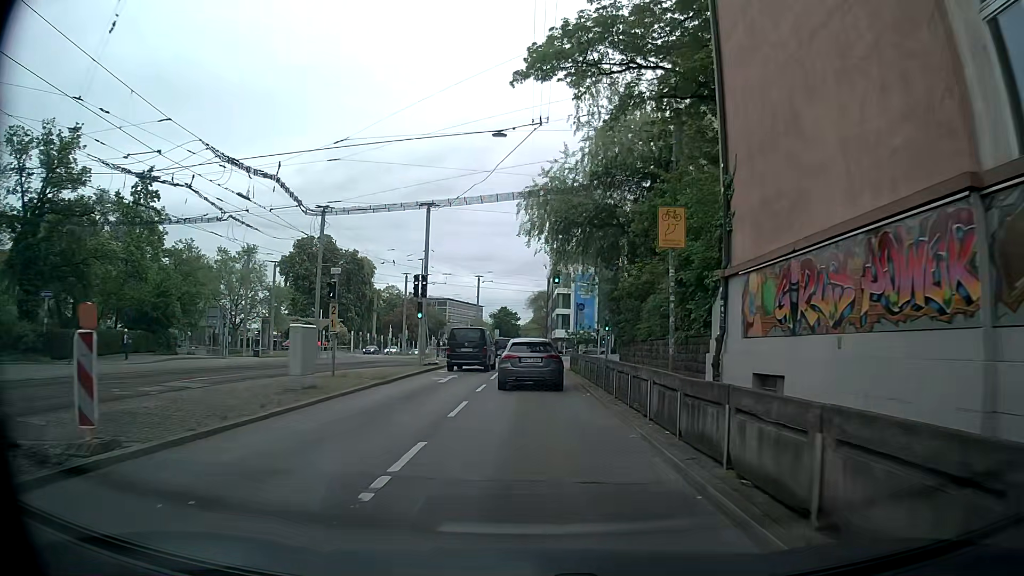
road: tertiary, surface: asphalt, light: Day
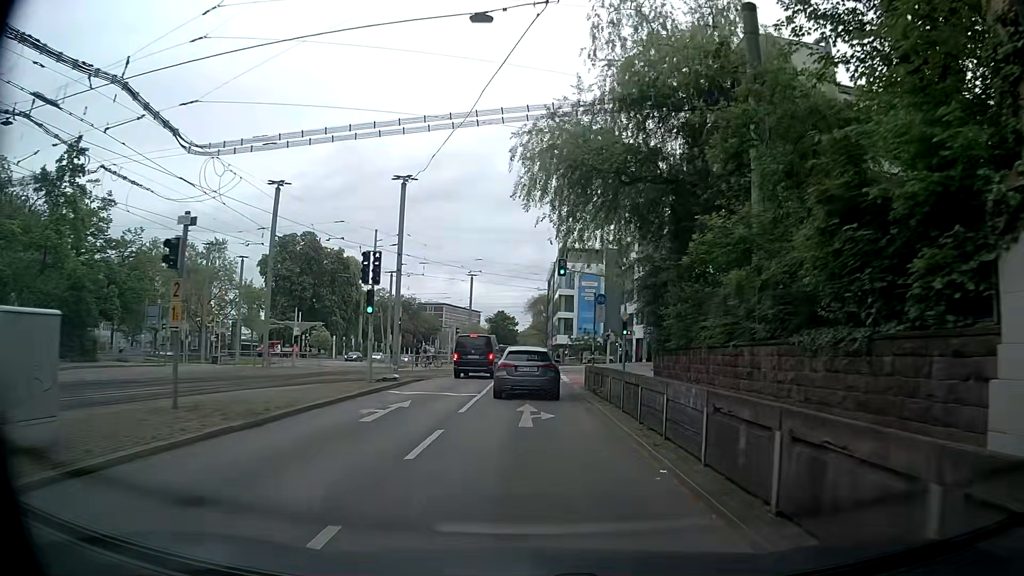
(-0.1, +10.0) m; -1°
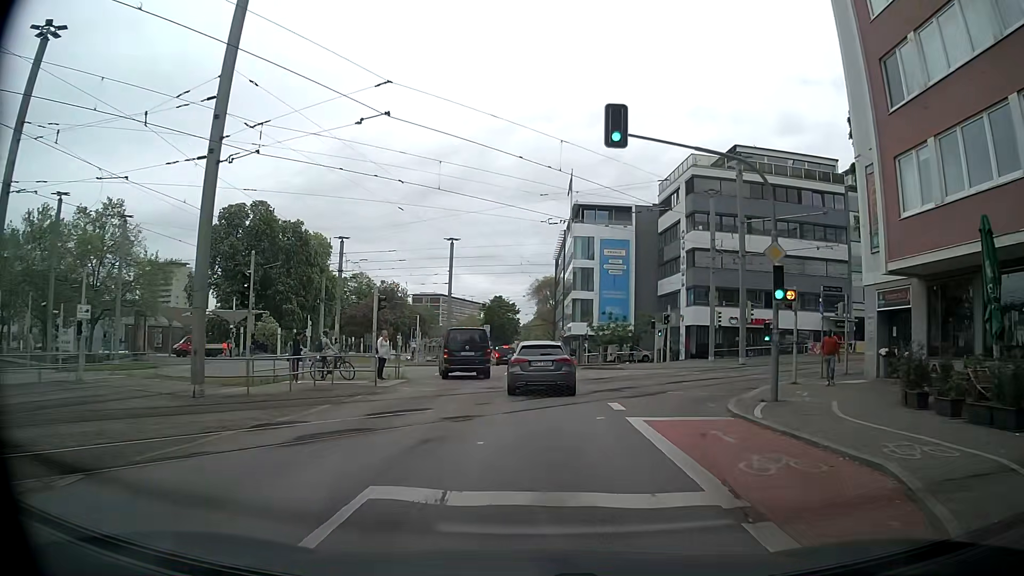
(+0.2, +24.6) m; +1°
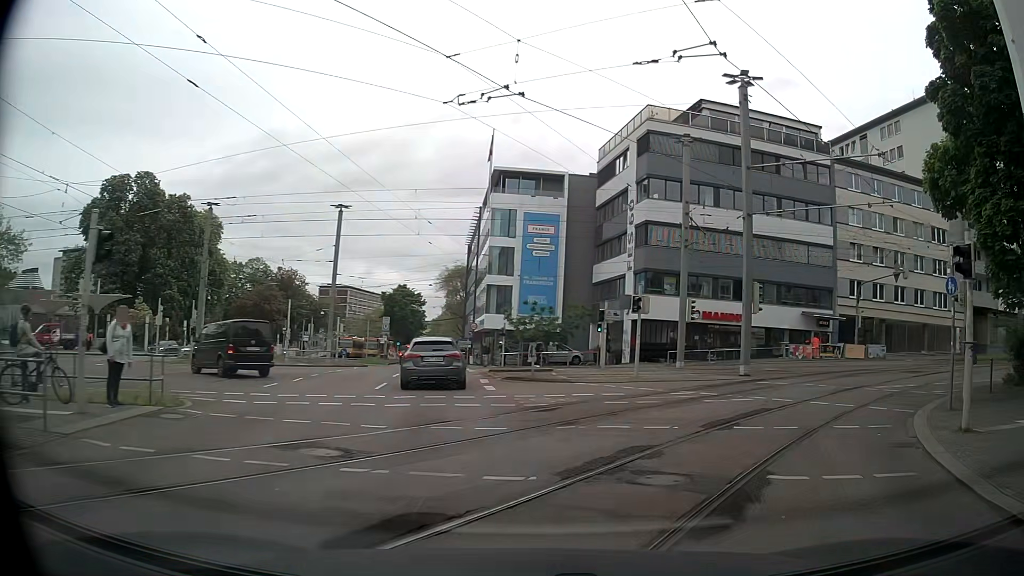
(+0.1, +12.5) m; +4°
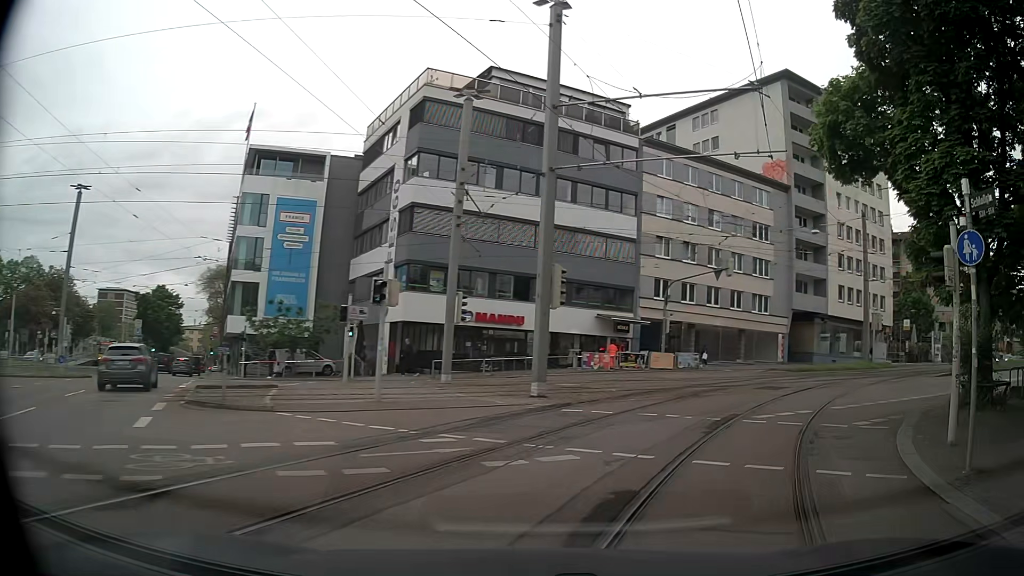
(+1.4, +7.5) m; +20°
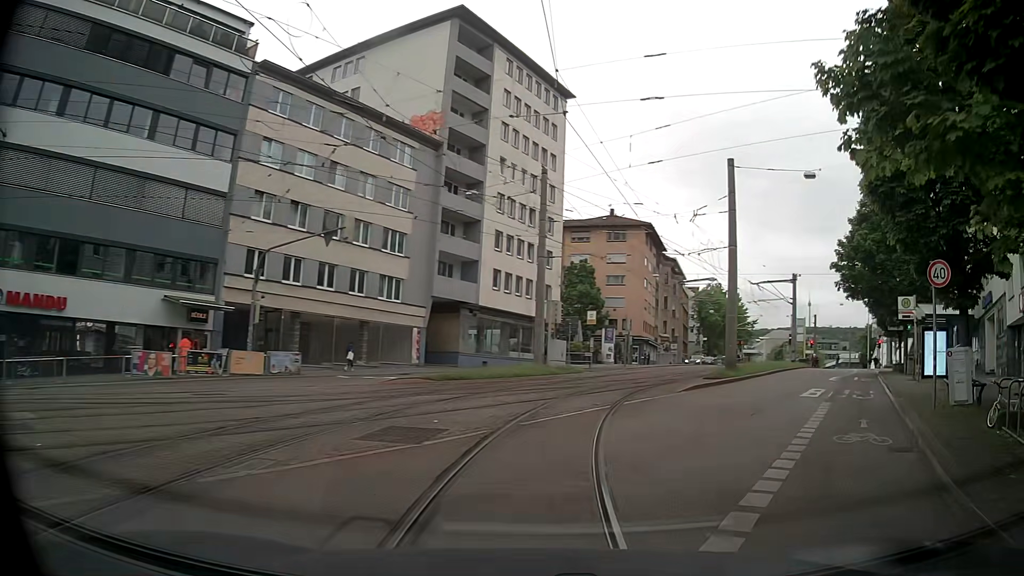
(+3.6, +11.9) m; +33°
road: secondary
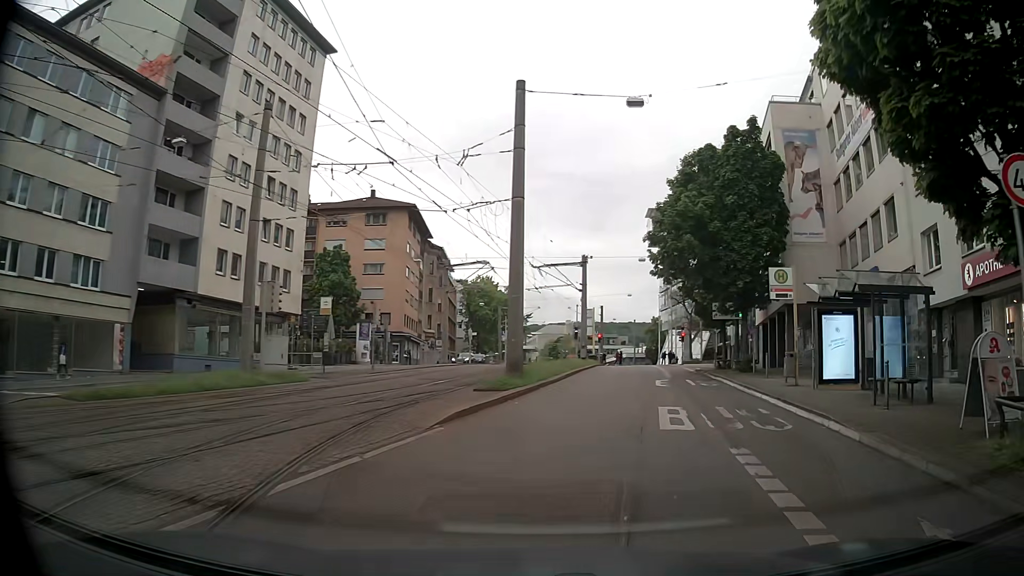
(+1.7, +9.5) m; +18°
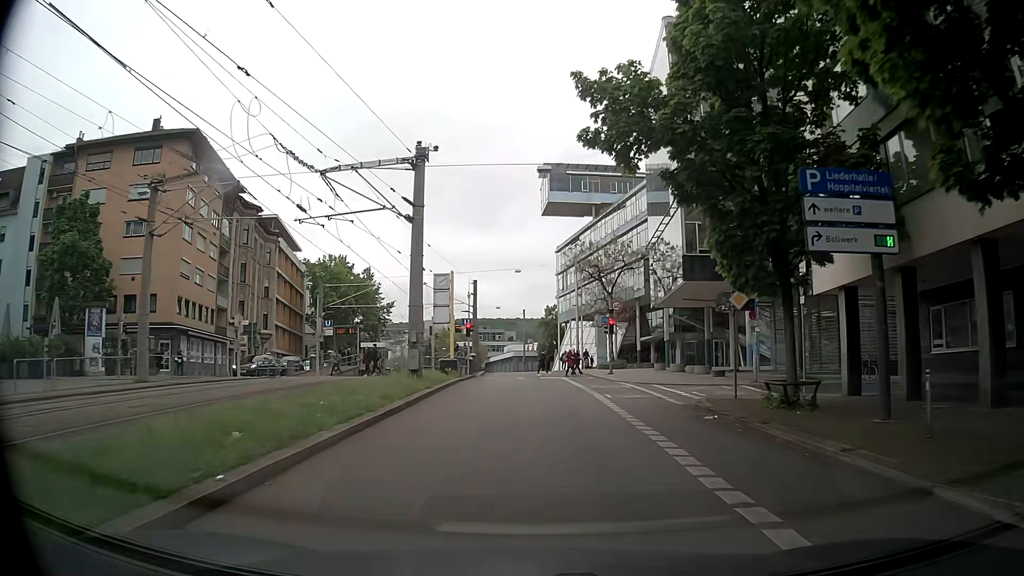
(+4.3, +26.7) m; +11°
